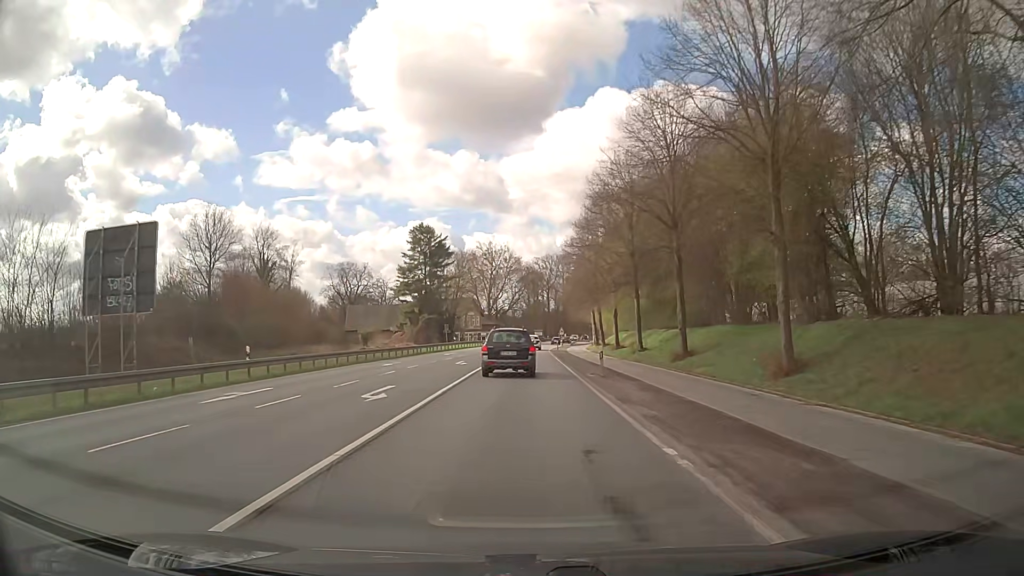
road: primary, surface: asphalt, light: Day
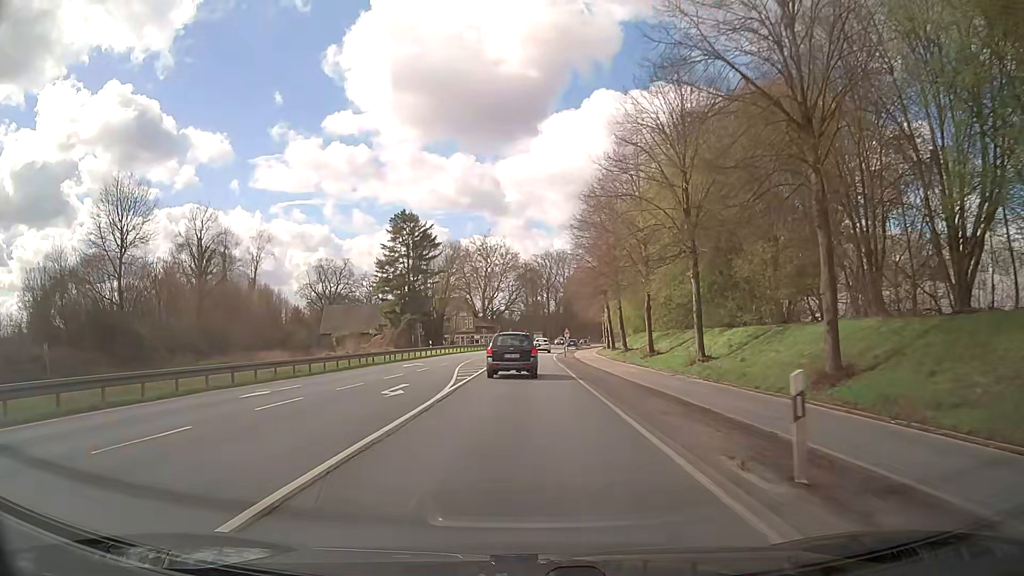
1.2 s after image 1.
(+0.1, +18.0) m; 0°
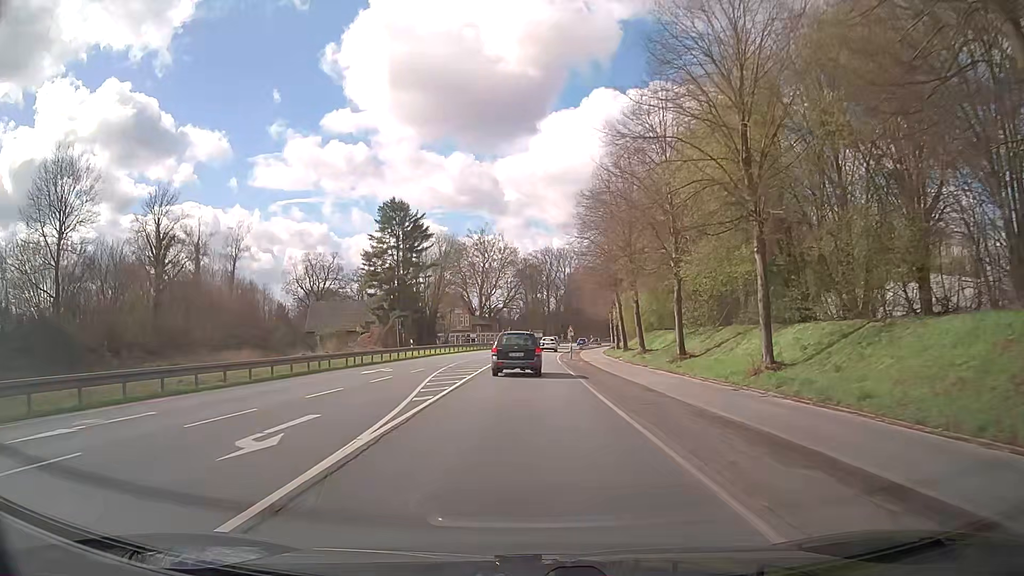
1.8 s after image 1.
(0.0, +9.4) m; 0°
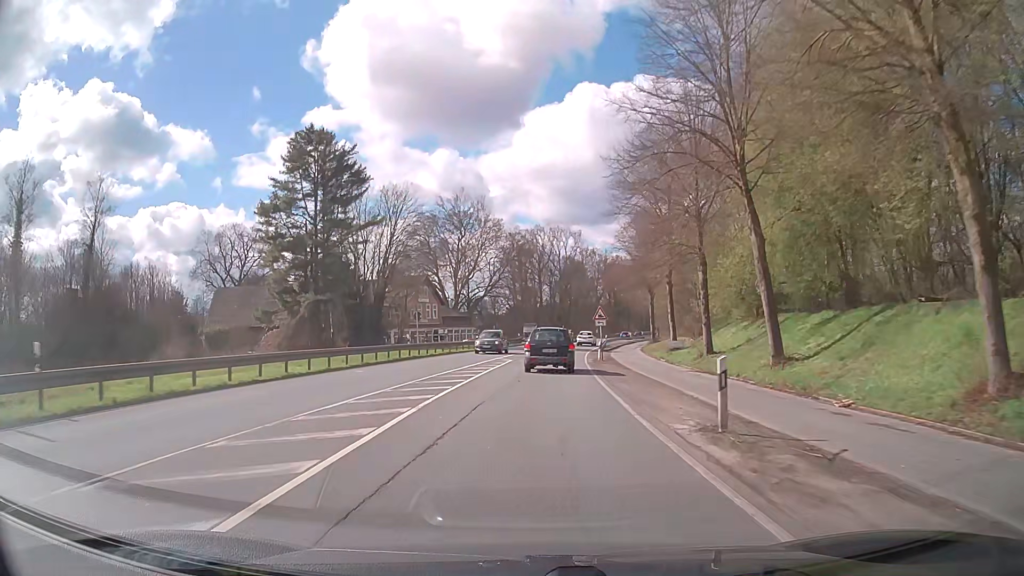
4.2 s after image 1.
(+0.2, +39.5) m; +1°
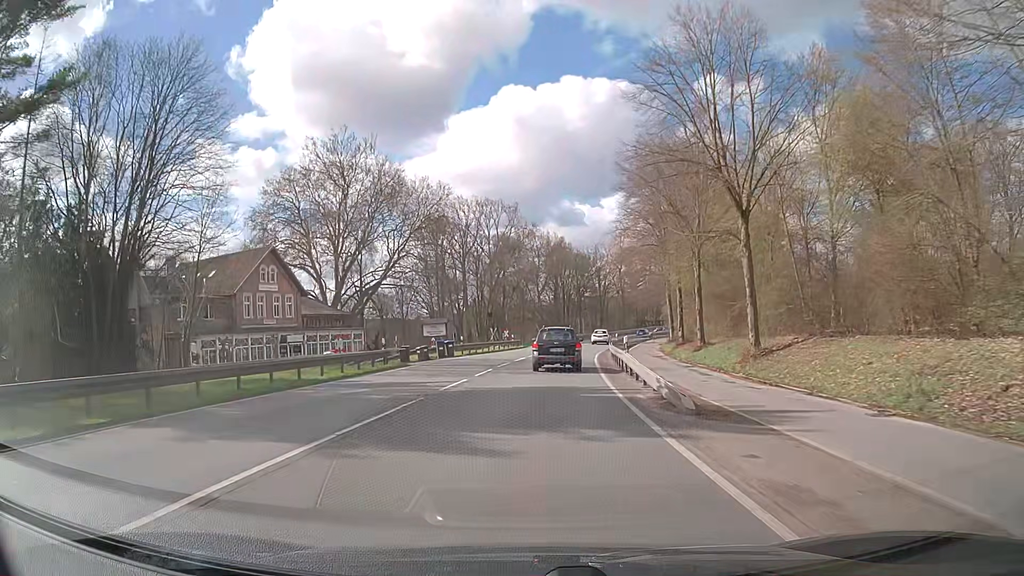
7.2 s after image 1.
(+2.2, +47.4) m; +6°
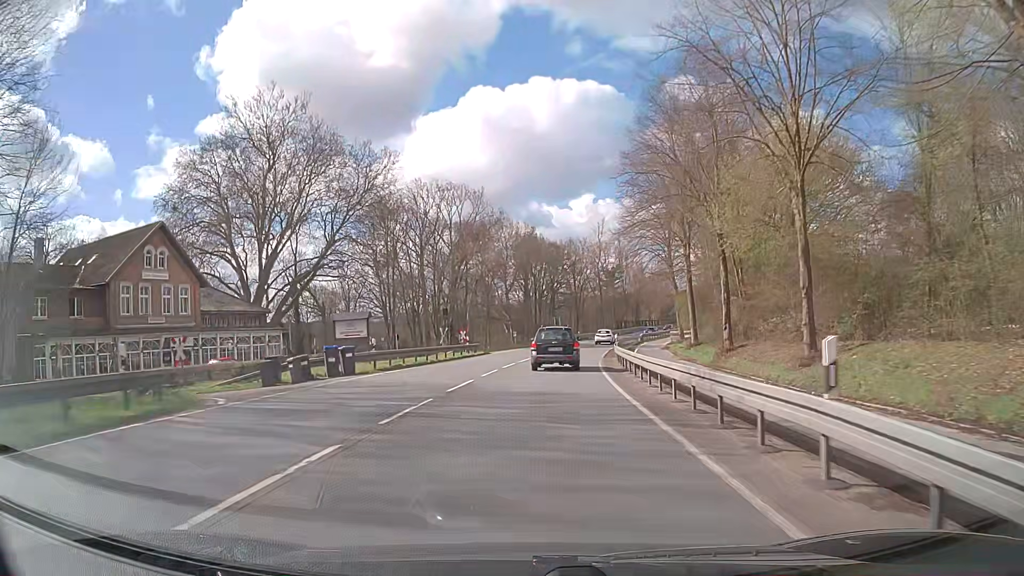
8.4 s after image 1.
(+0.3, +18.5) m; +2°
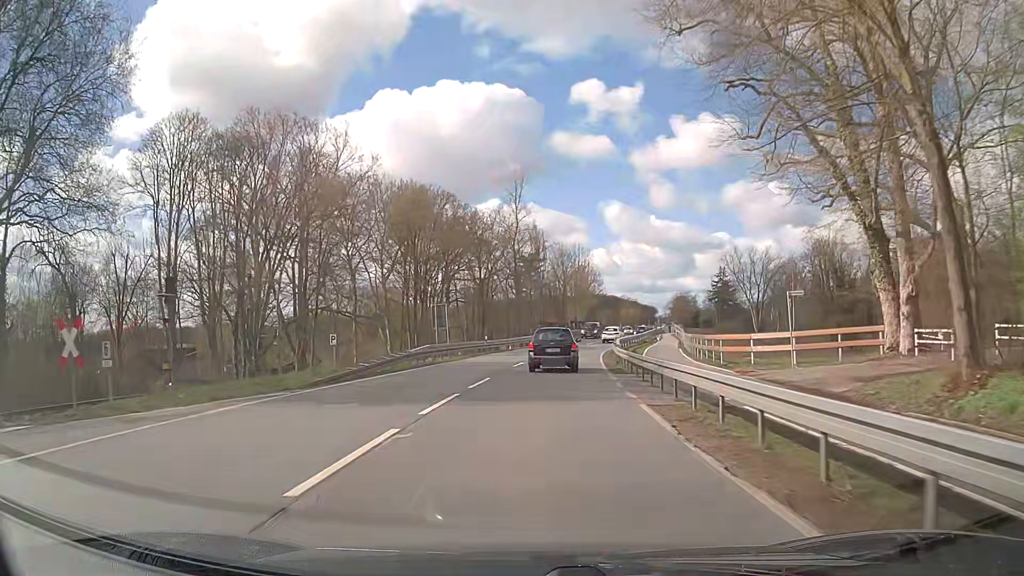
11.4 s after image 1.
(+3.3, +46.2) m; +9°
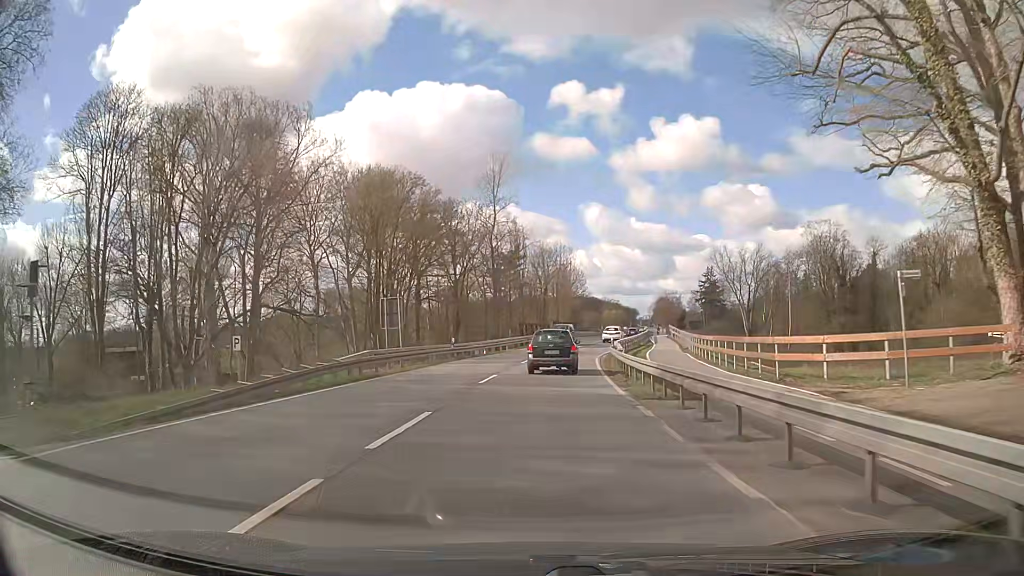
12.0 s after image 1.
(+0.1, +9.2) m; +1°
(0, +10) (+1, +20) (+1, +30) (+2, +40) (+4, +50) (+6, +60) (+8, +69) (+10, +79) (+12, +89) (+14, +99) m
